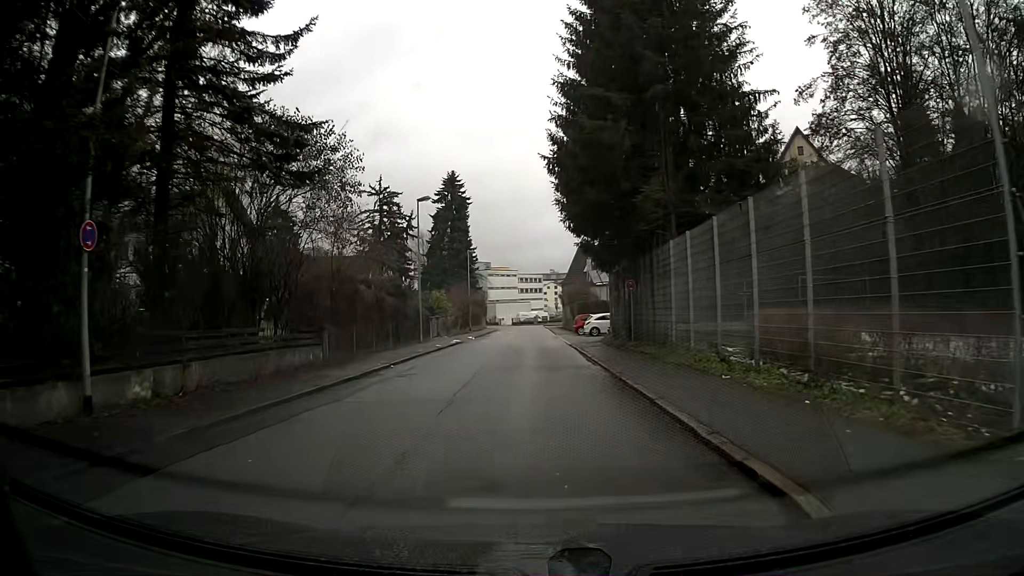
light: Day
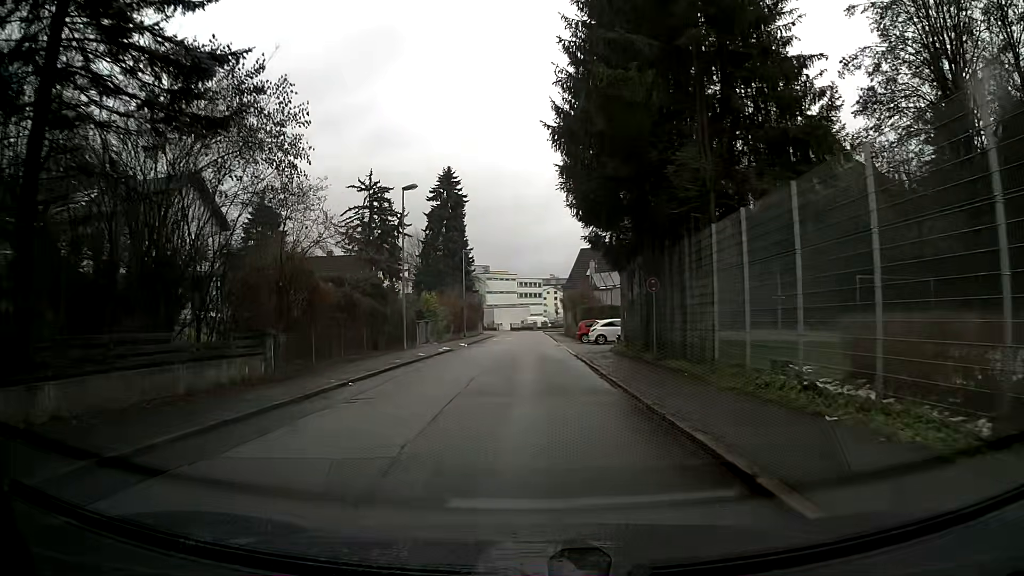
(0.0, +4.7) m; 0°
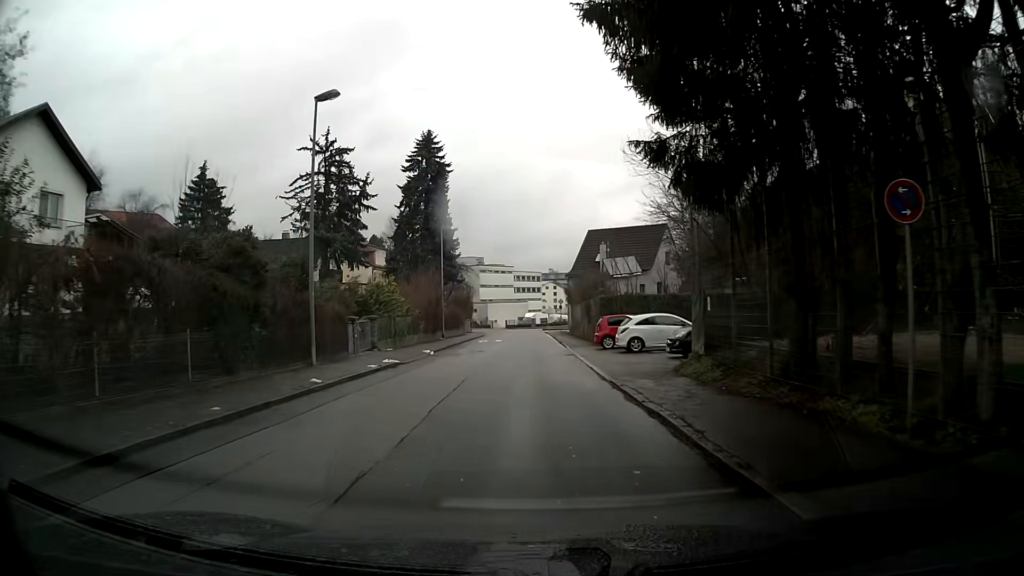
(0.0, +14.1) m; 0°
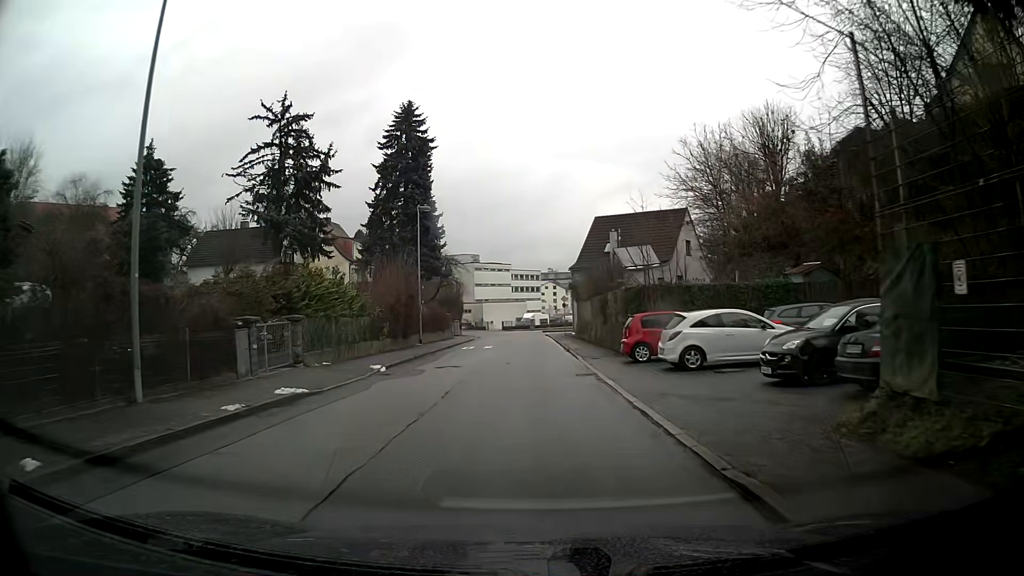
(-0.1, +9.5) m; -3°
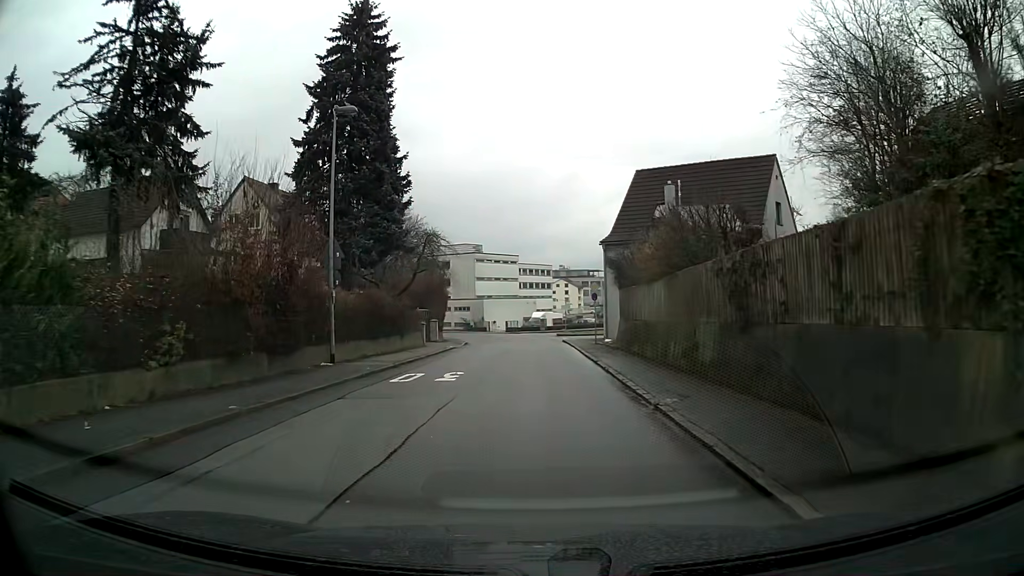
(+0.5, +19.4) m; +2°
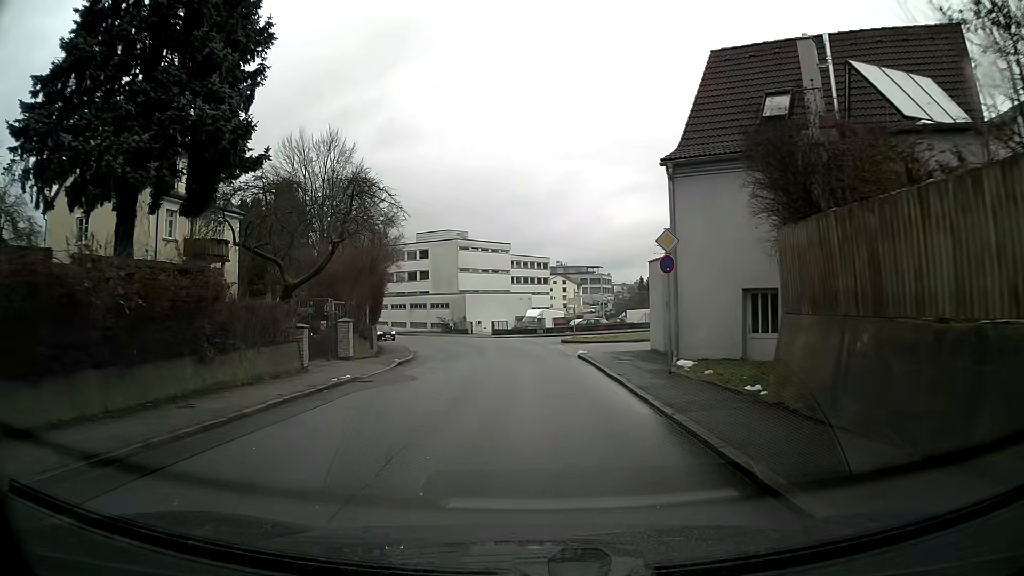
(+0.1, +19.6) m; 0°
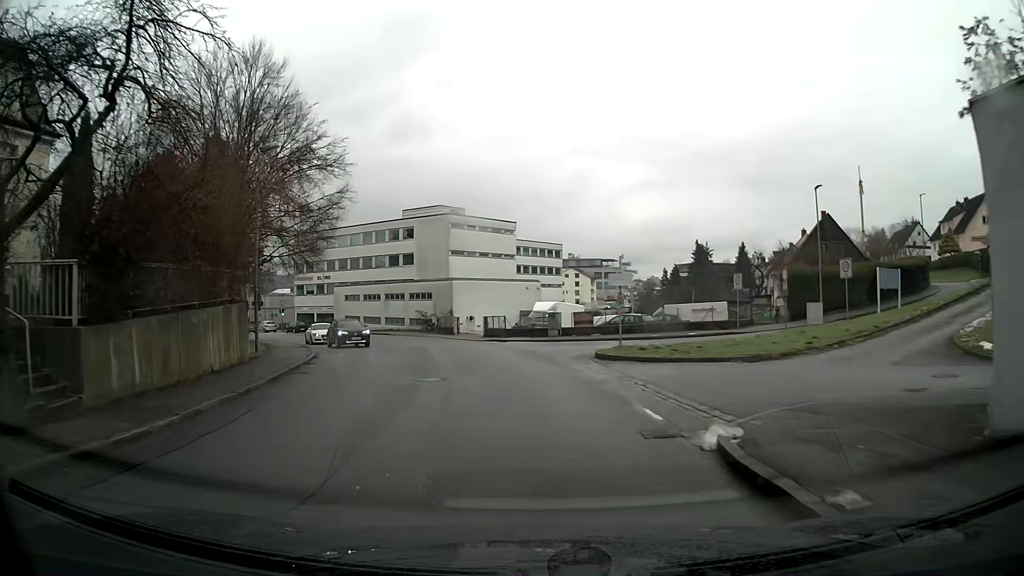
(-0.1, +19.8) m; -1°
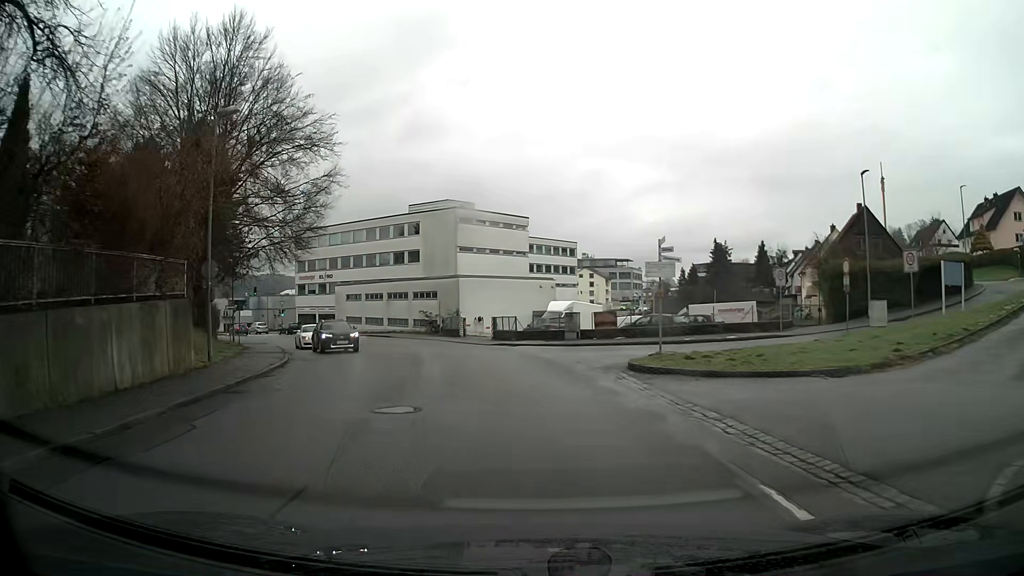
(-0.1, +5.0) m; -1°
